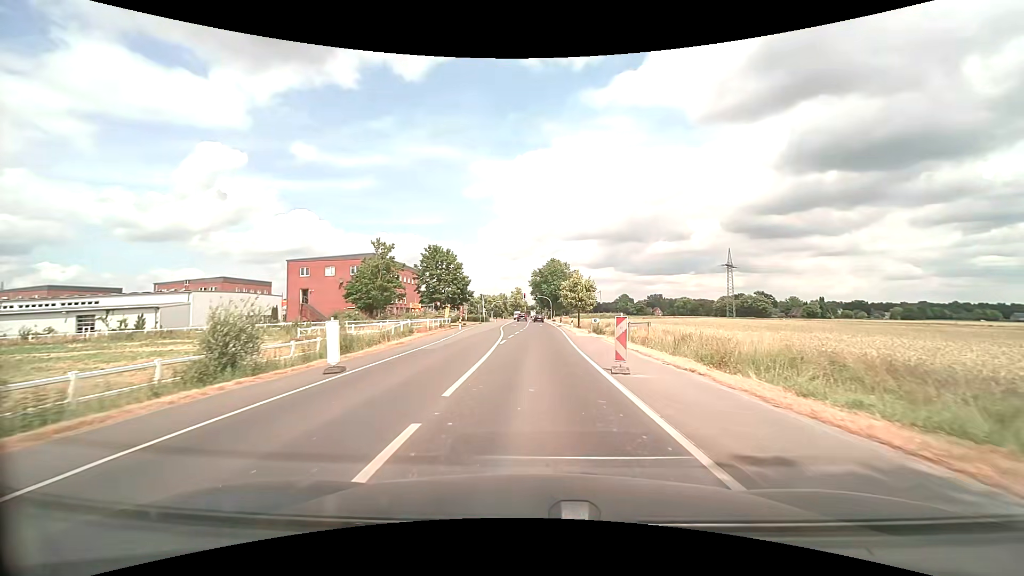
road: secondary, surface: asphalt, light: Day
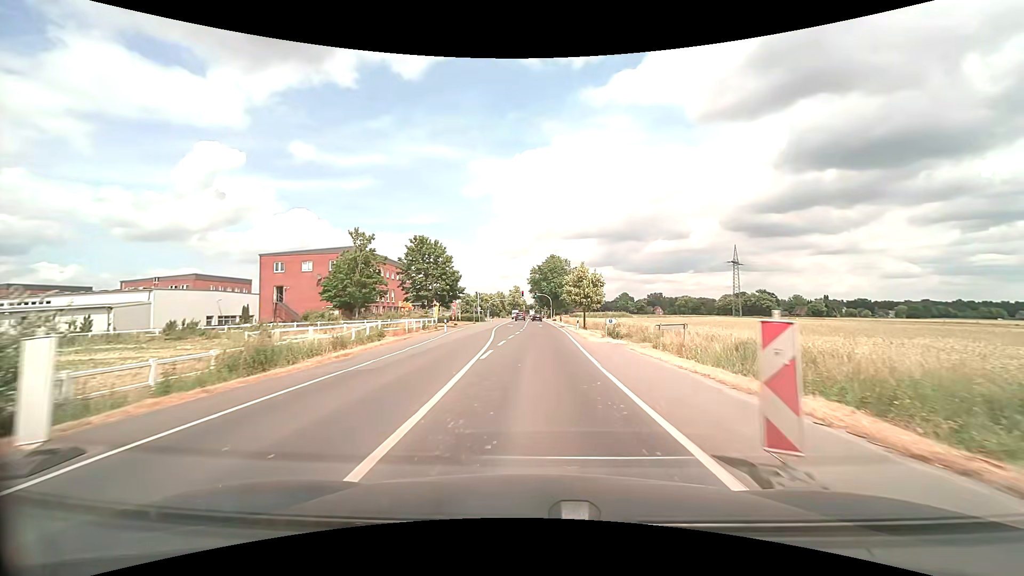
(0.0, +7.6) m; 0°
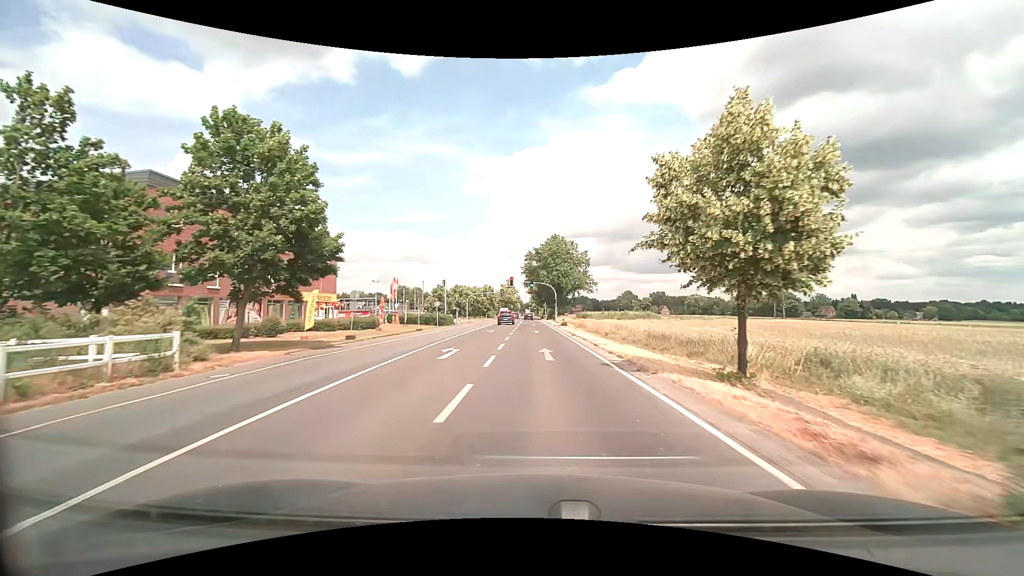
(+0.1, +38.2) m; 0°
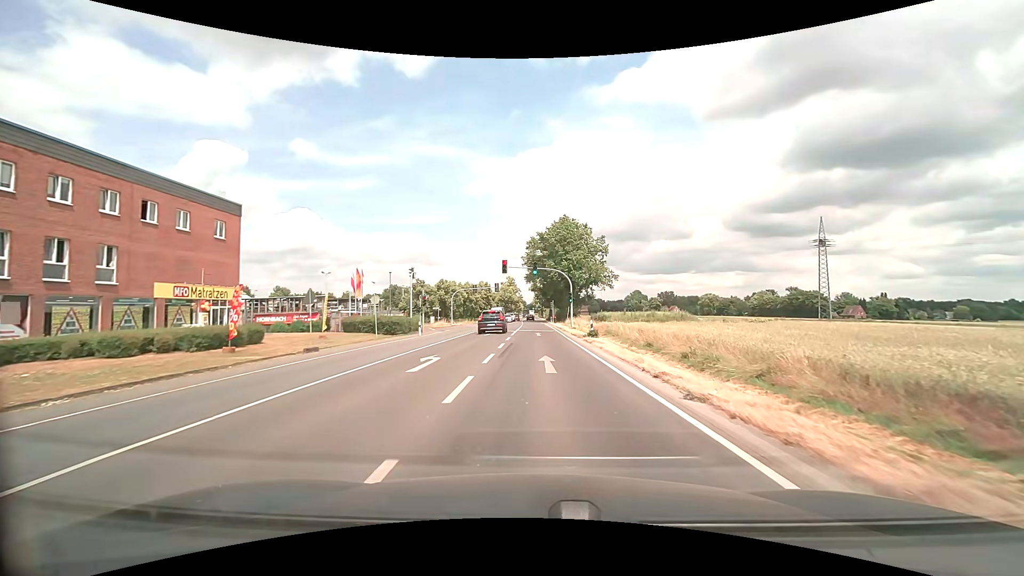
(-0.1, +23.0) m; 0°
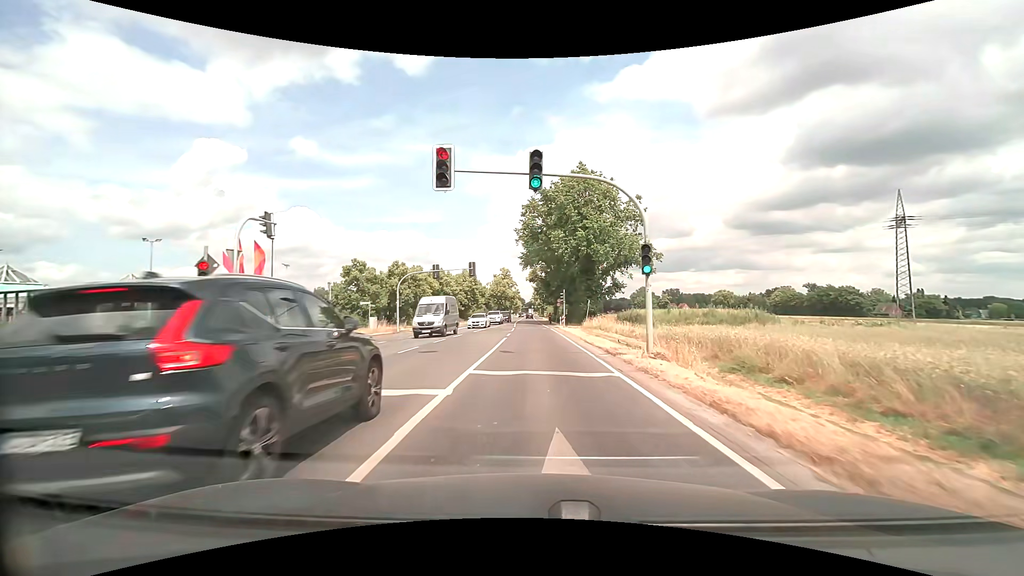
(0.0, +30.7) m; 0°
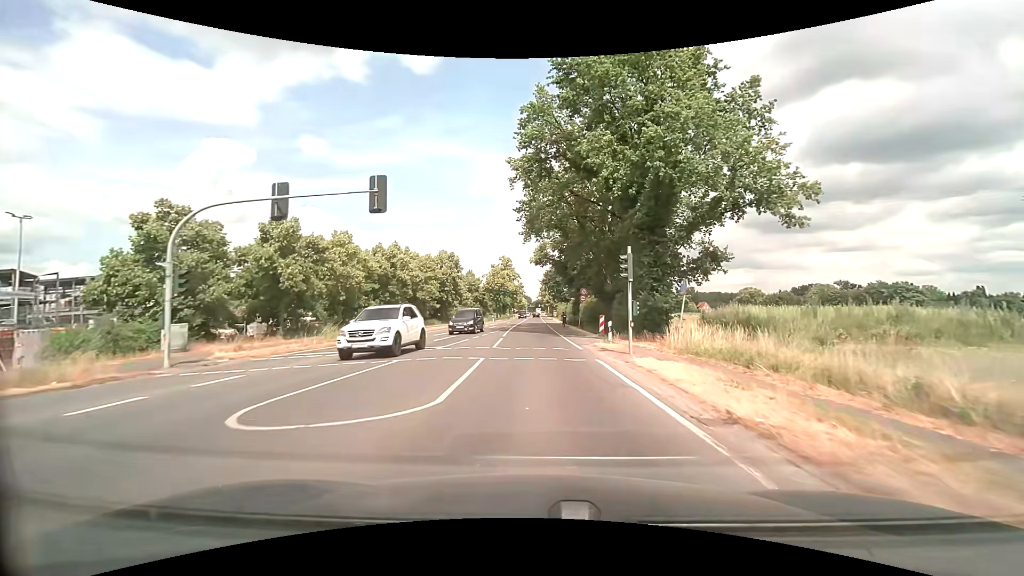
(-0.1, +30.6) m; -1°
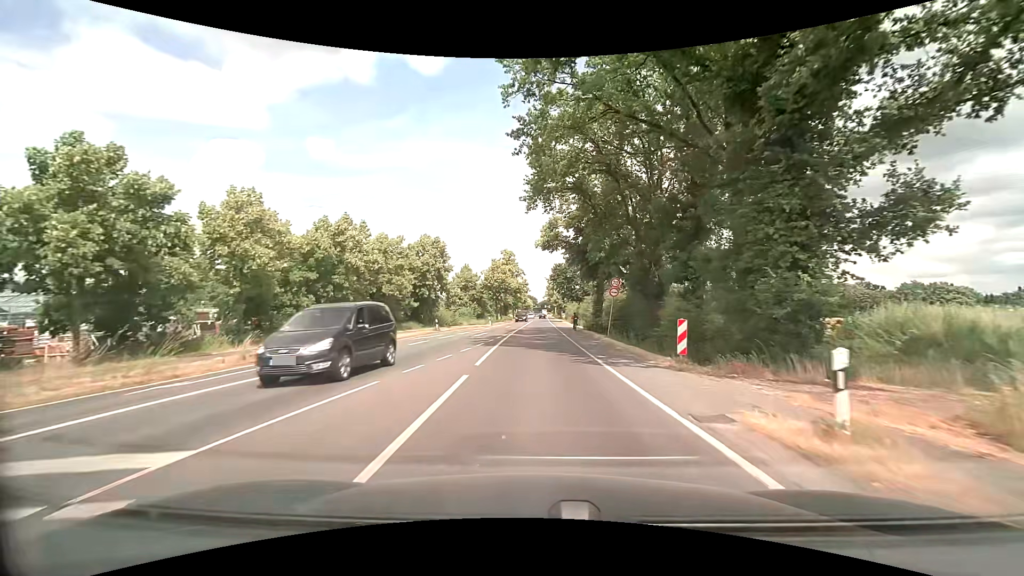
(-0.1, +15.2) m; -1°
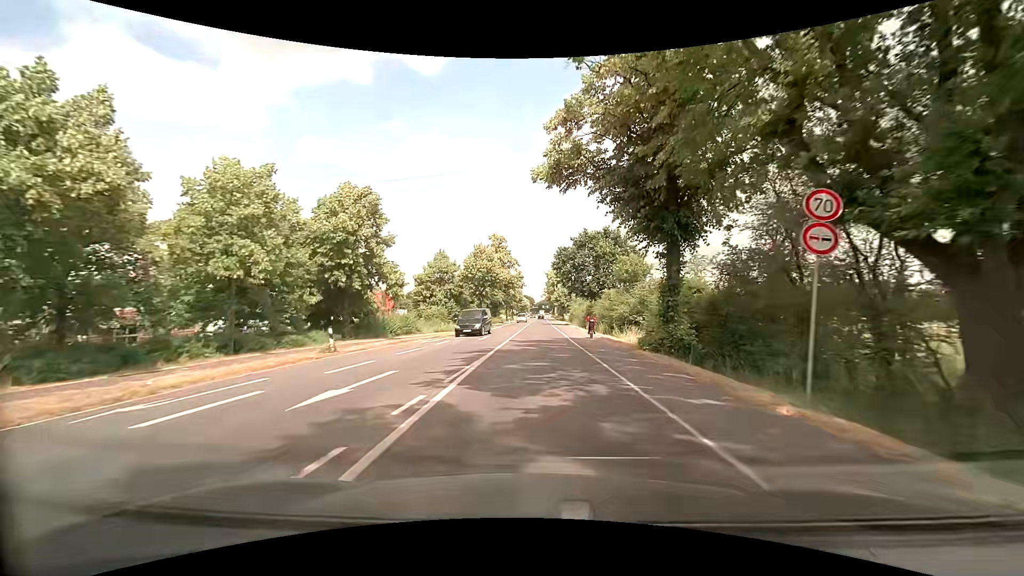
(-0.1, +23.0) m; 0°
(0, +10) (0, +20) (0, +30) (+1, +40) (+1, +50) (+1, +60) (+1, +70) (+1, +80) (+2, +90) (+2, +100) m
